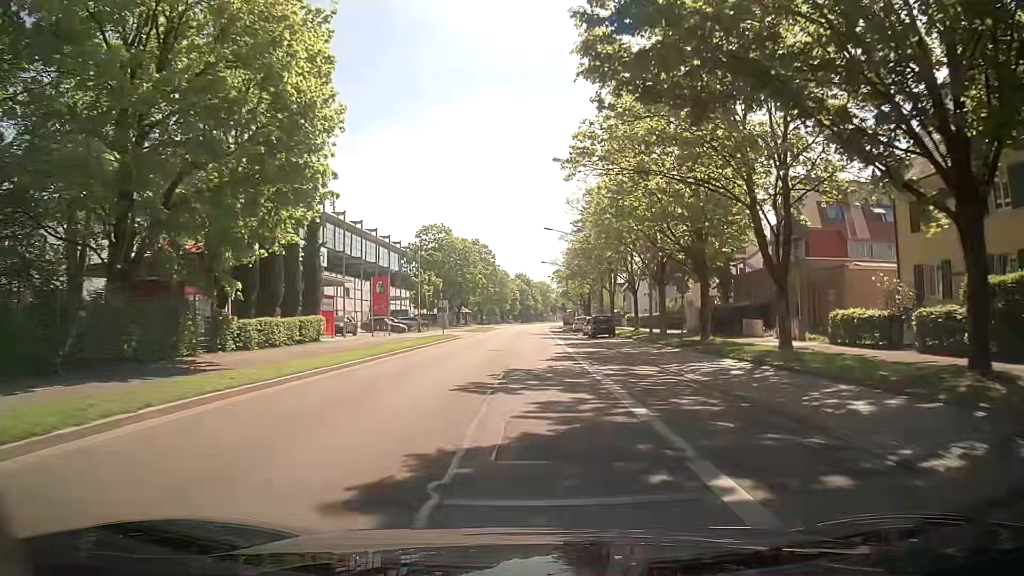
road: secondary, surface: asphalt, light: Day
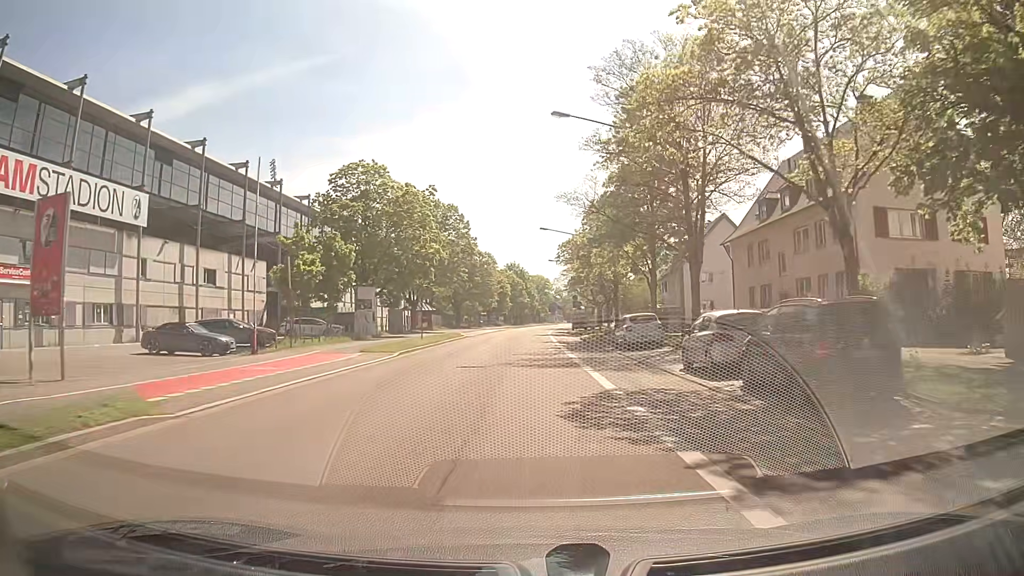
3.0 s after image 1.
(+0.3, +38.9) m; 0°
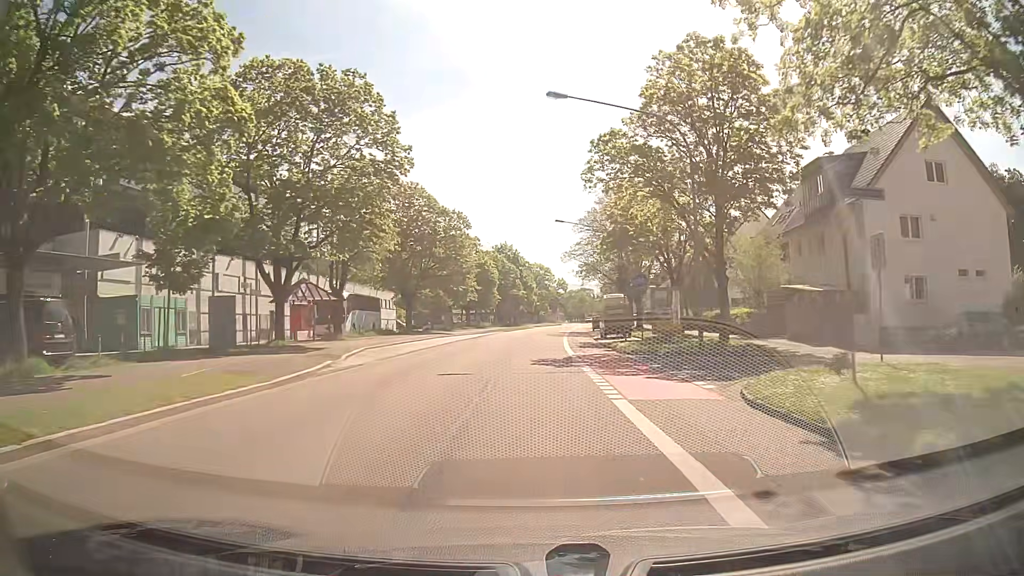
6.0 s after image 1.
(+0.4, +39.0) m; +1°
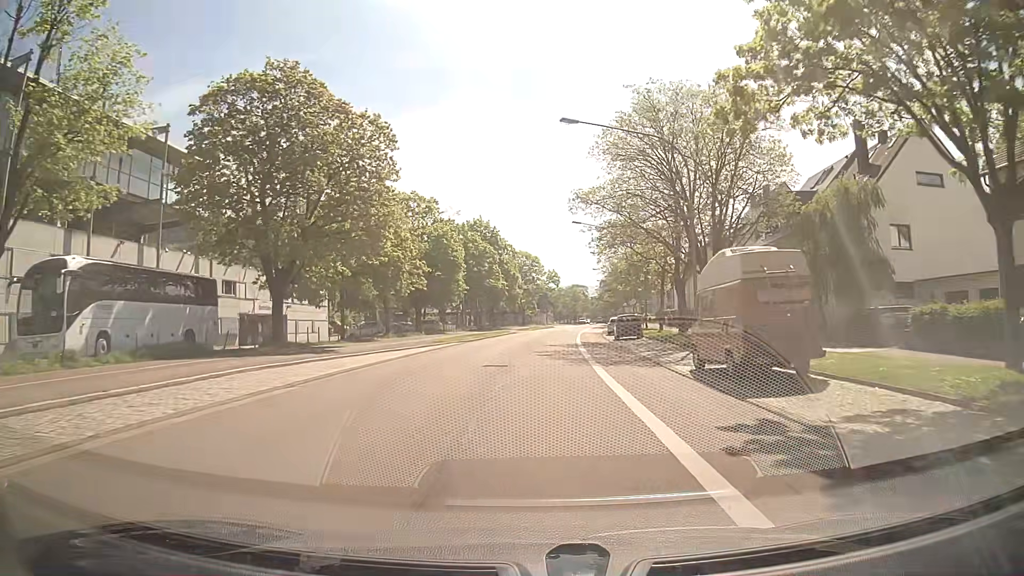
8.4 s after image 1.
(0.0, +31.2) m; 0°
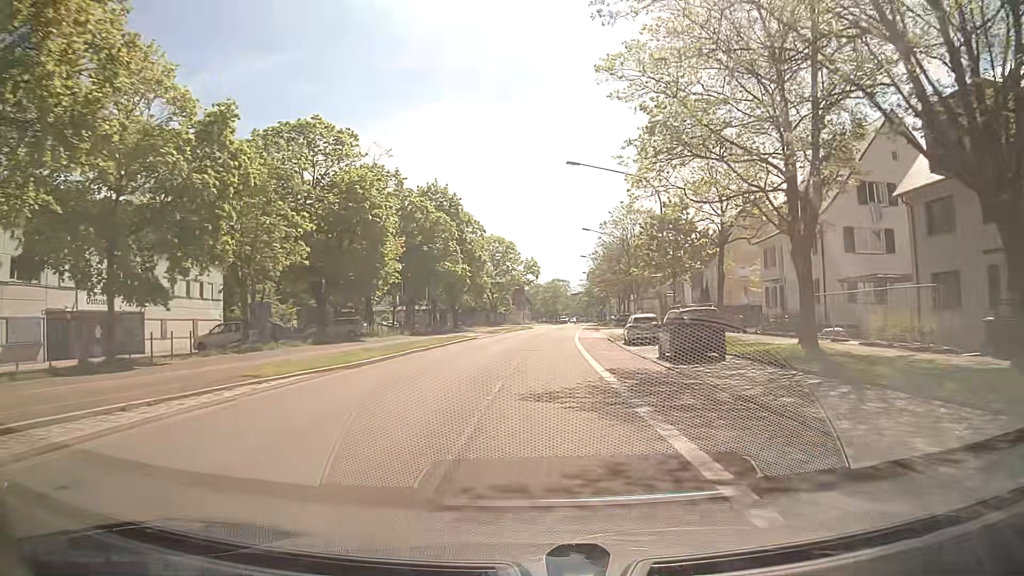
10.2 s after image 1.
(+0.6, +23.4) m; +2°
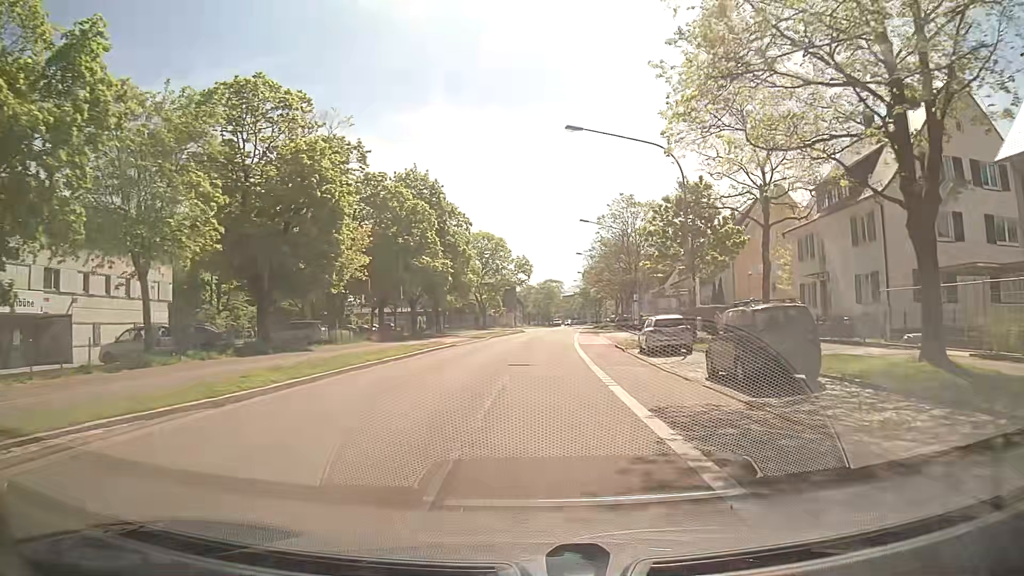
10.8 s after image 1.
(+0.1, +7.8) m; +1°
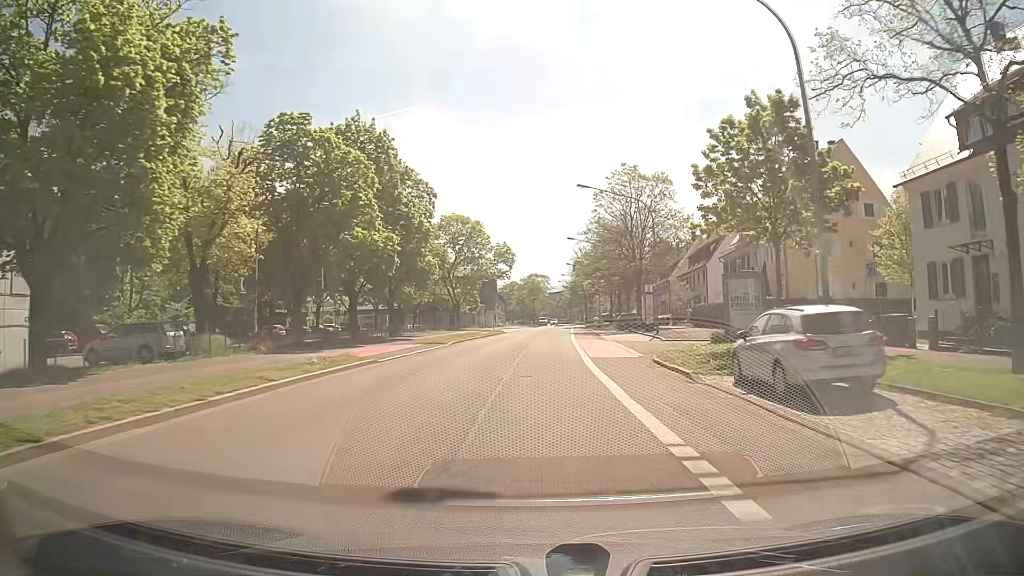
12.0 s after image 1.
(+0.2, +15.6) m; +1°
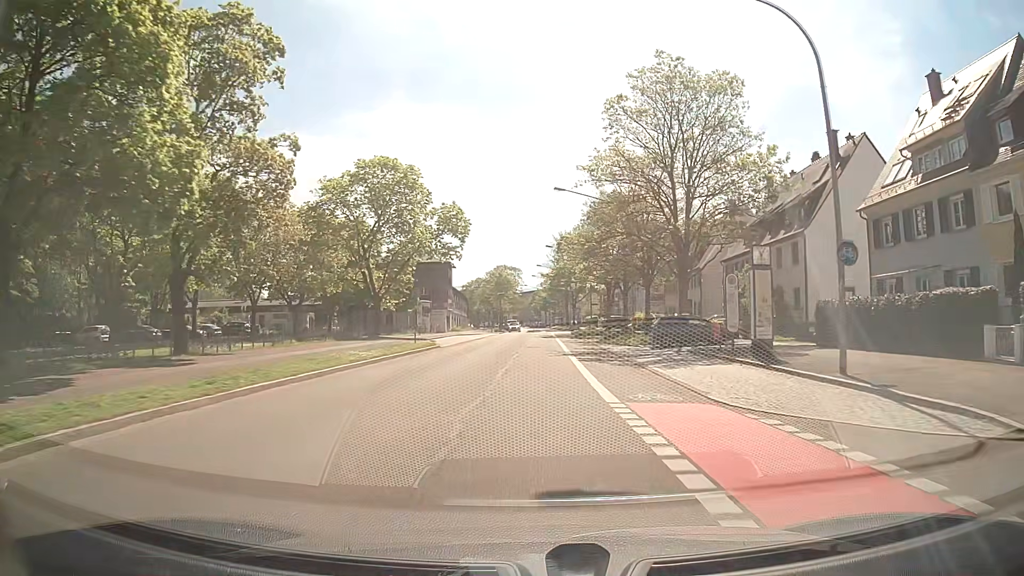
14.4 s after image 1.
(+0.6, +31.2) m; +2°
(0, +10) (0, +20) (+1, +30) (+1, +40) (+1, +50) (+1, +60) (+1, +70) (+2, +80) (+3, +90) (+3, +100) m
